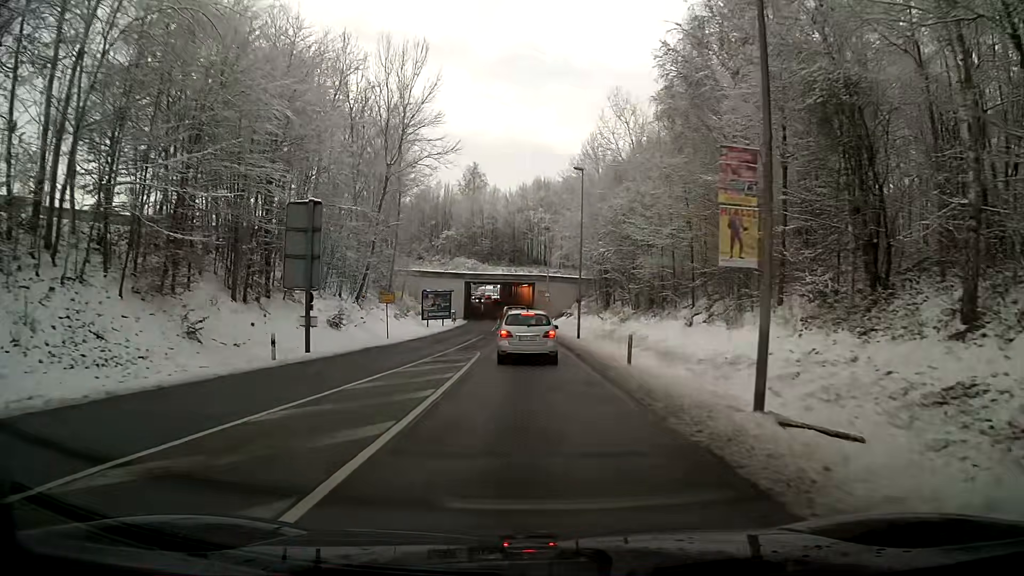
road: secondary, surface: asphalt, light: Day
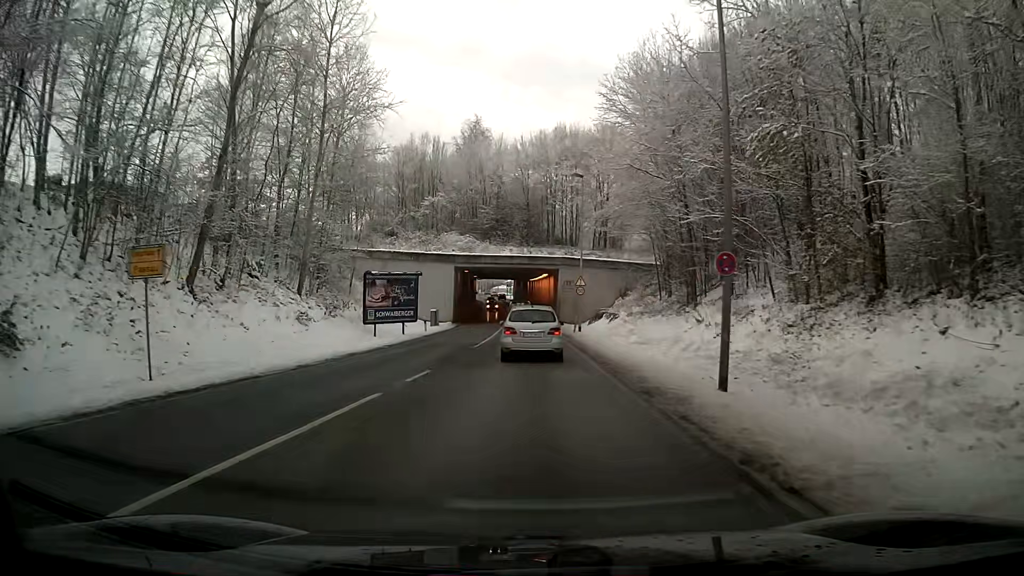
(-0.5, +27.8) m; -2°
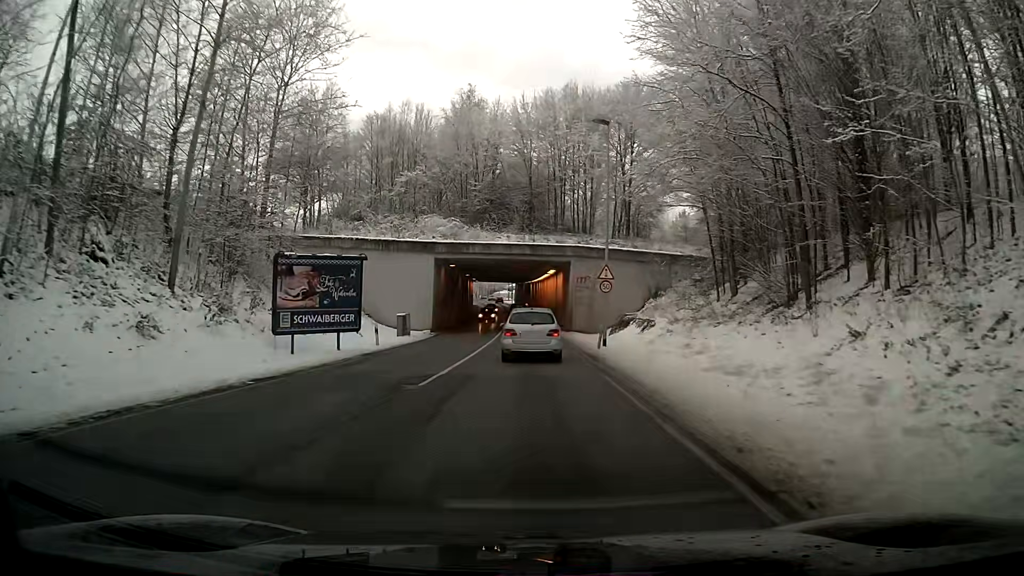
(0.0, +13.6) m; 0°
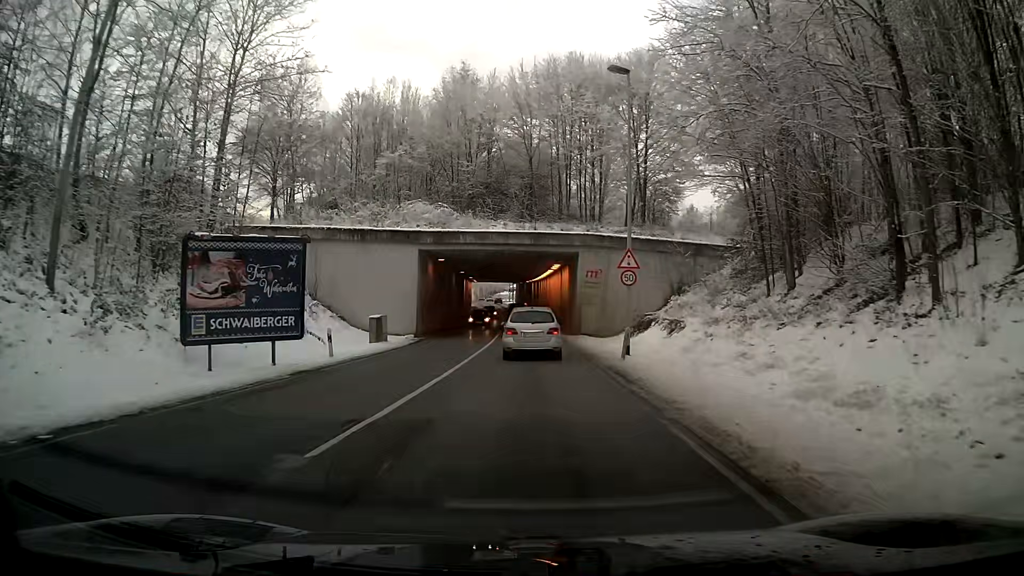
(-0.1, +6.8) m; -1°
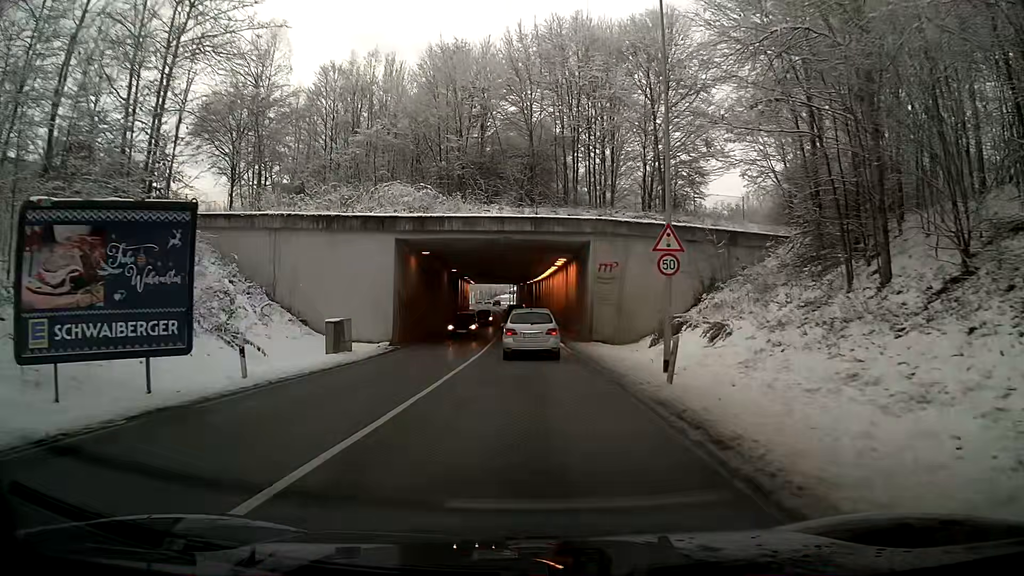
(0.0, +6.8) m; 0°
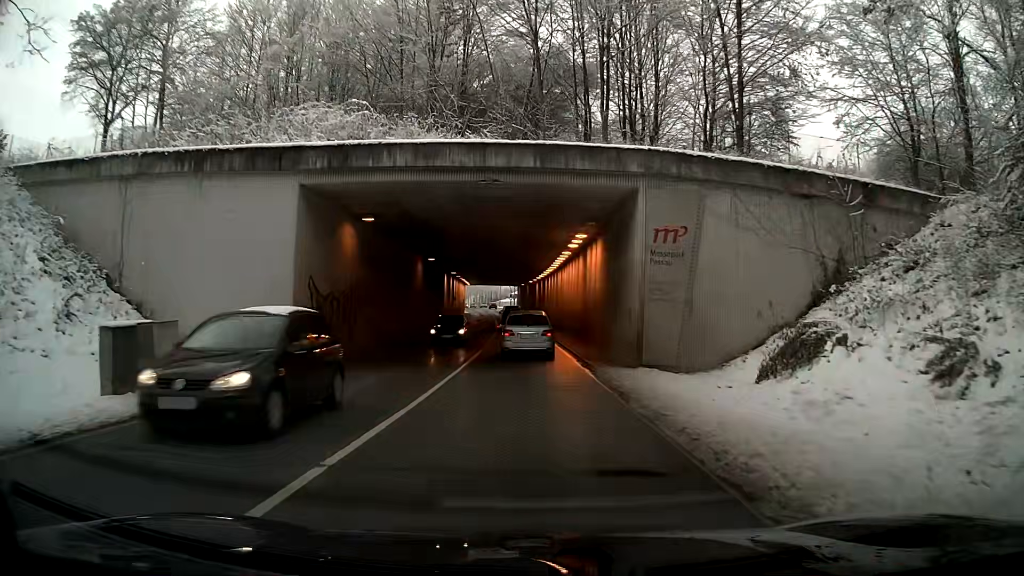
(+0.1, +13.8) m; +1°
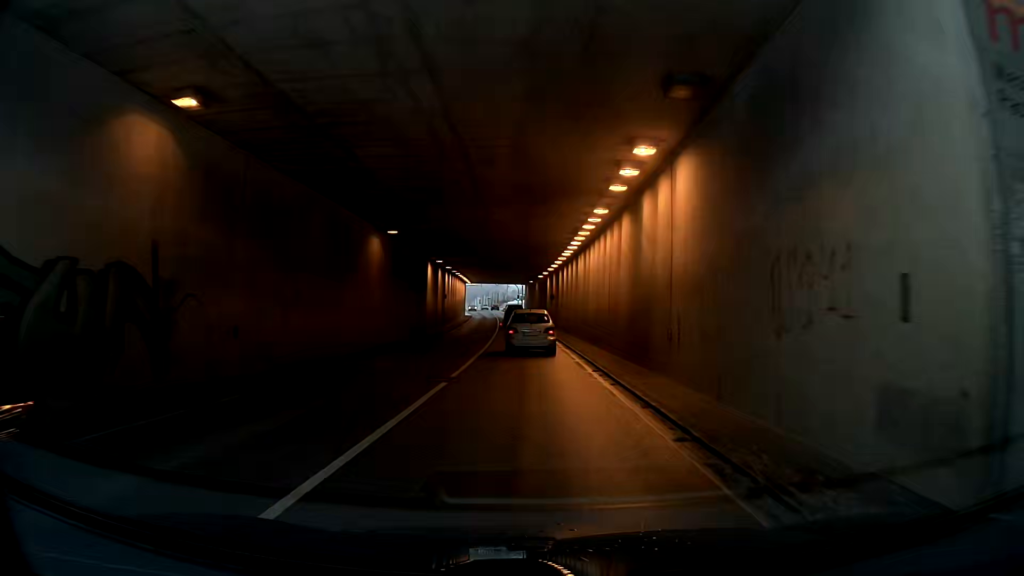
(+0.1, +13.9) m; +2°
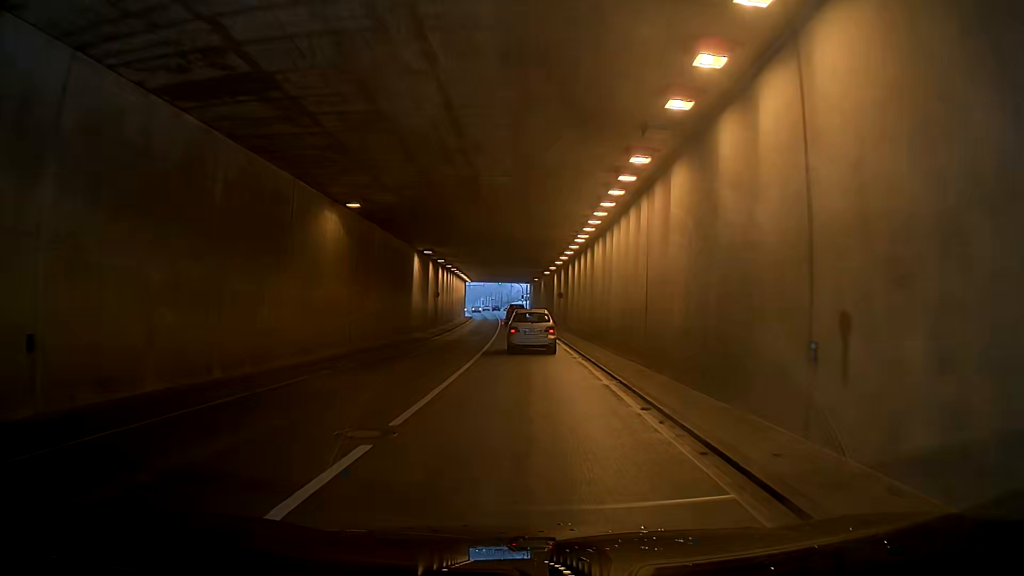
(+0.1, +7.0) m; +1°
